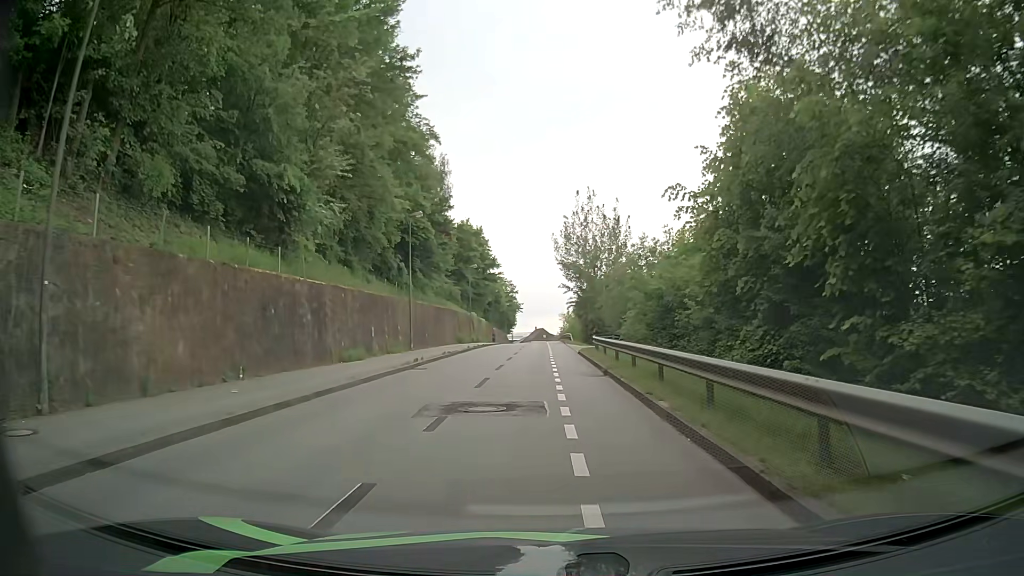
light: Day
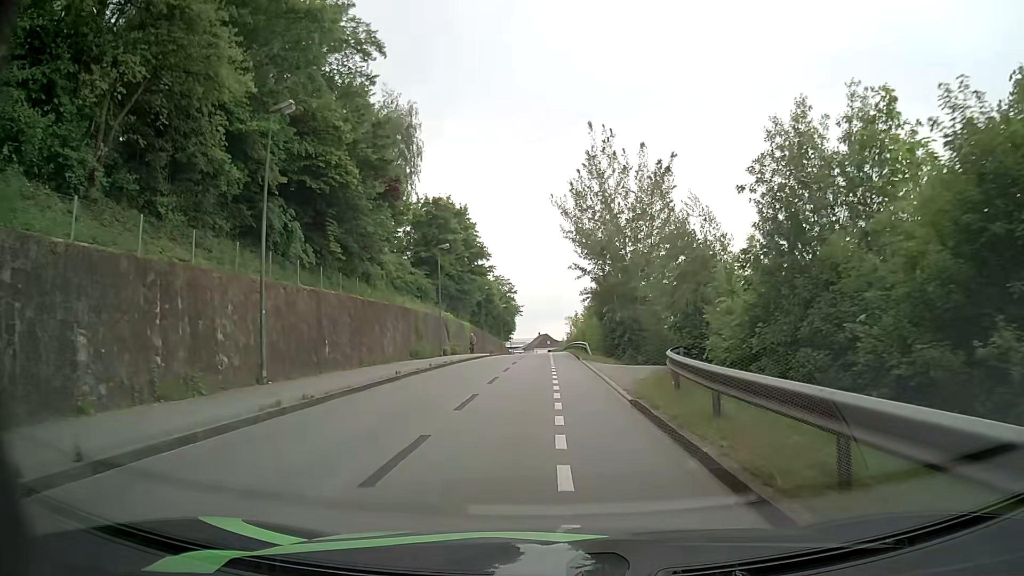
(-0.1, +20.9) m; 0°
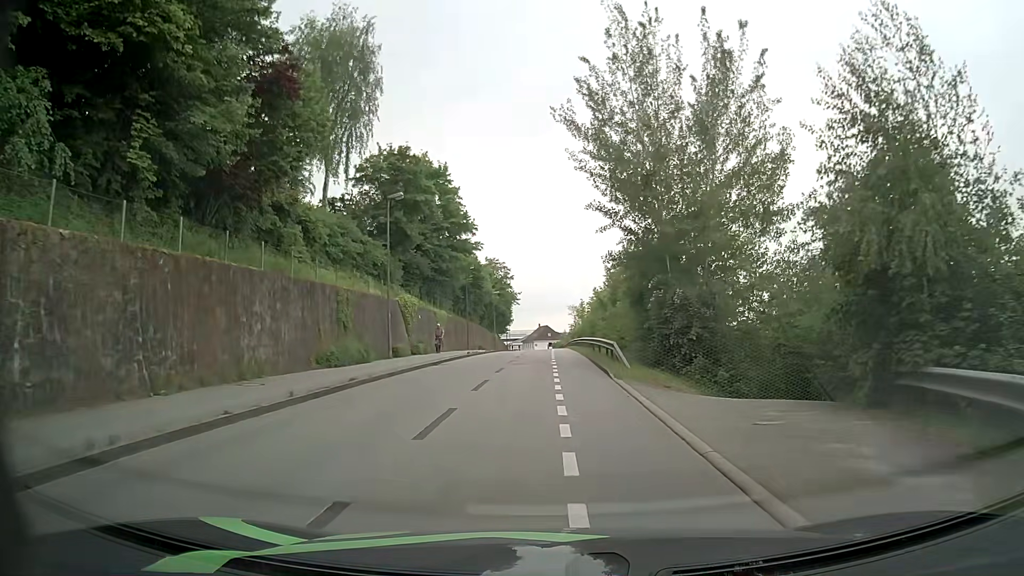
(-0.1, +15.9) m; -2°
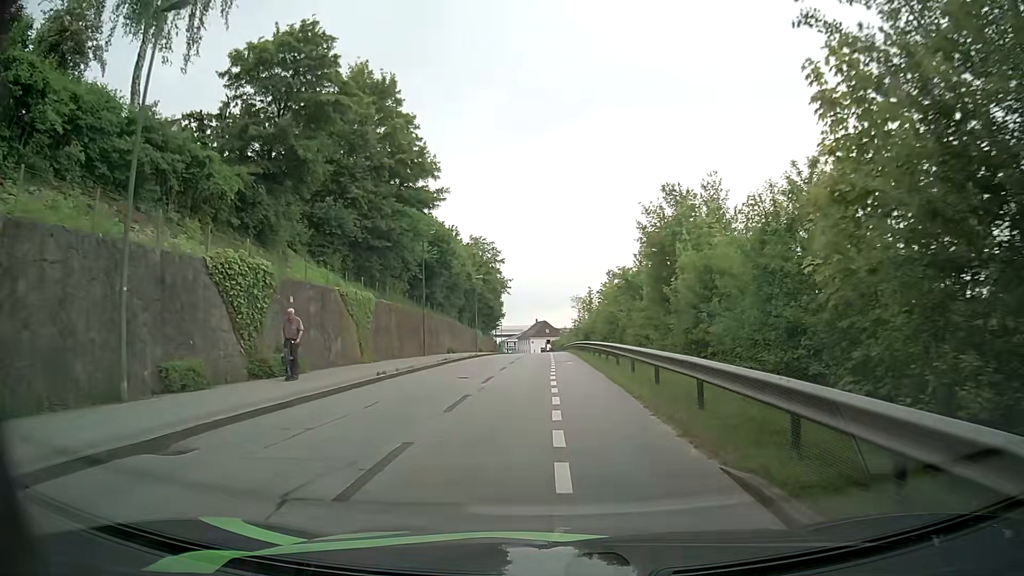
(+0.5, +21.2) m; +1°
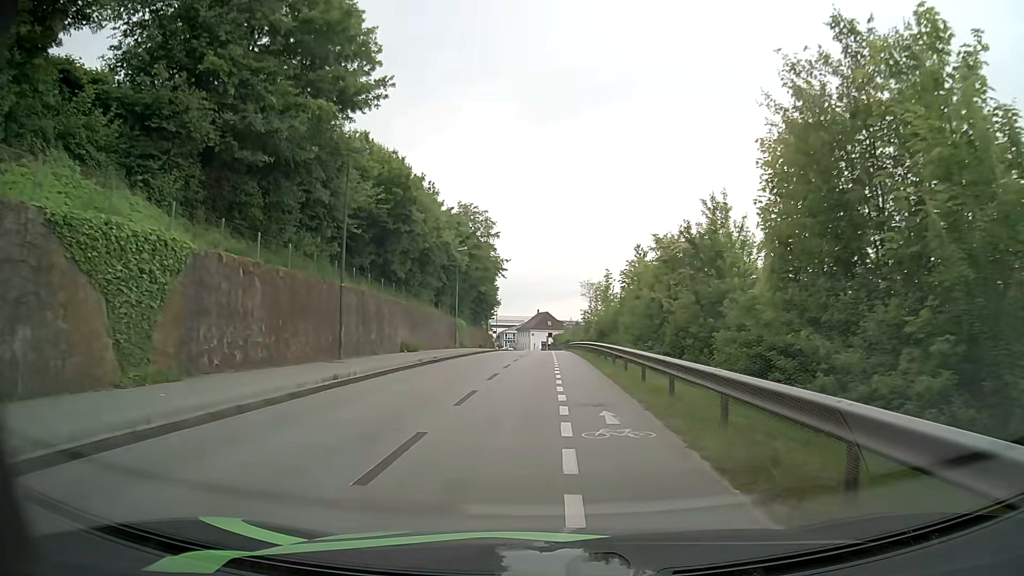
(0.0, +17.4) m; 0°
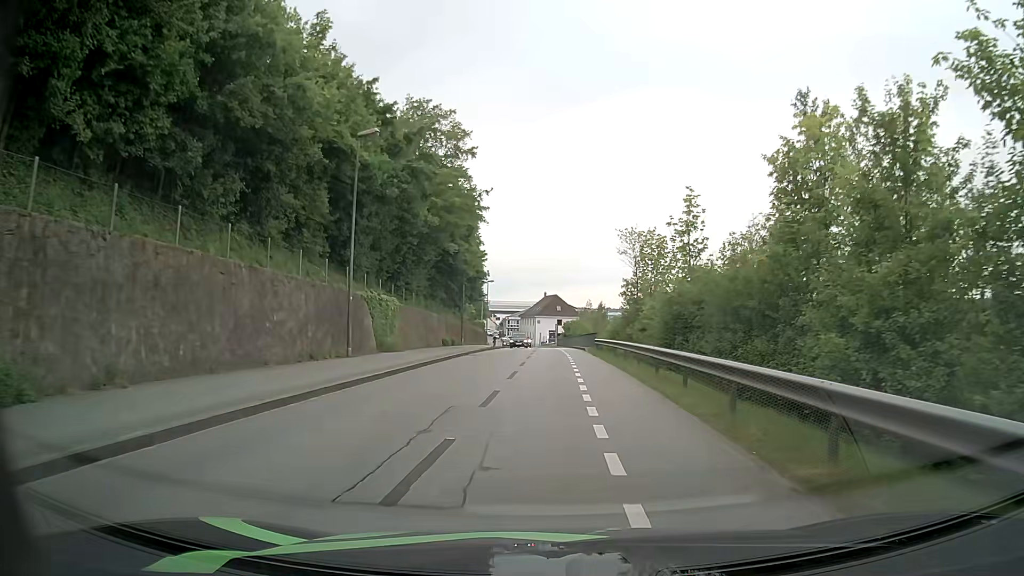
(-0.3, +30.7) m; -1°
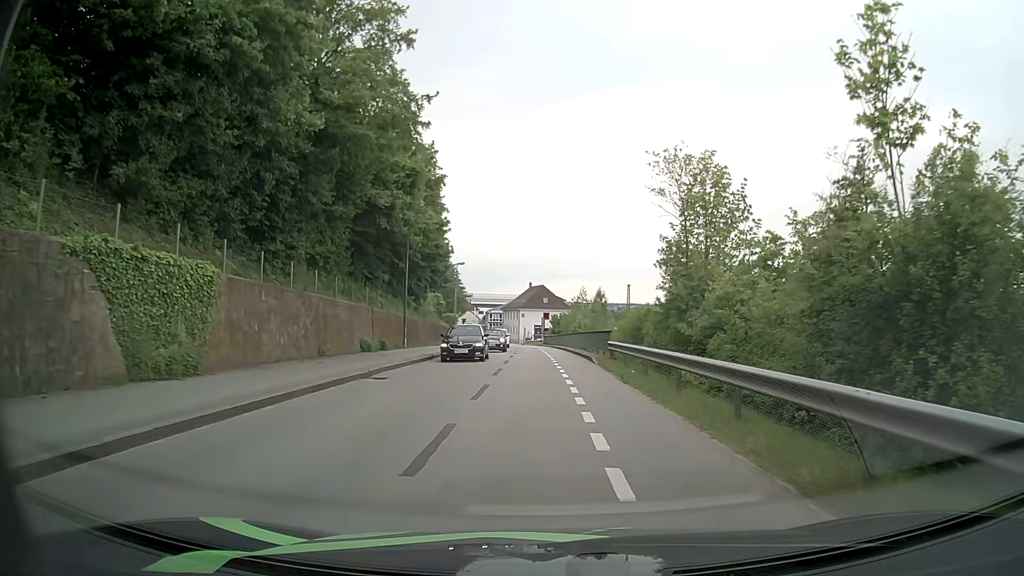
(+0.2, +17.0) m; +1°
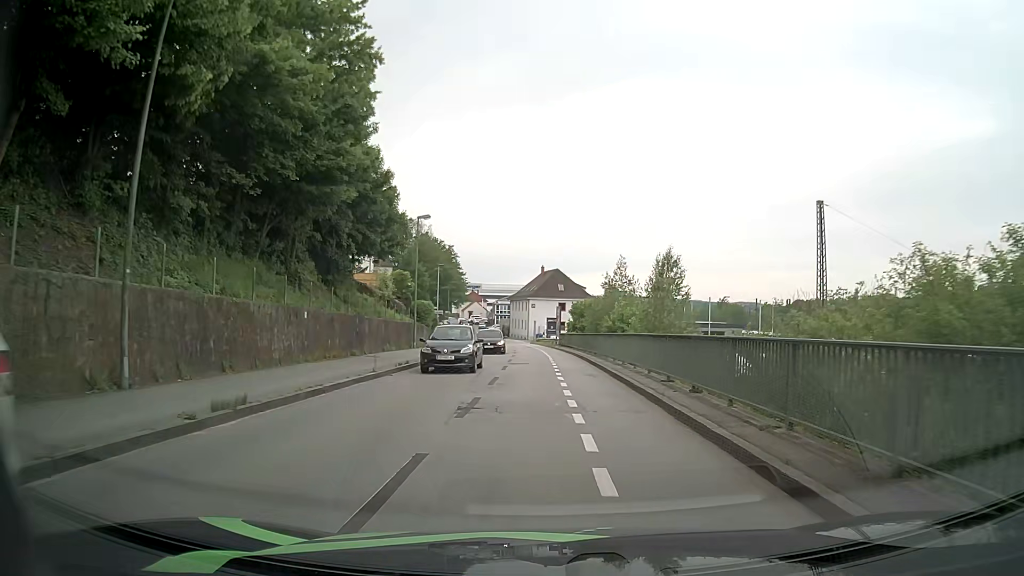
(-0.1, +25.9) m; -1°
(0, +10) (0, +20) (0, +30) (-1, +40) (-1, +50) (-2, +60) (-3, +70) (-4, +80) (-5, +90) (-7, +100) m
